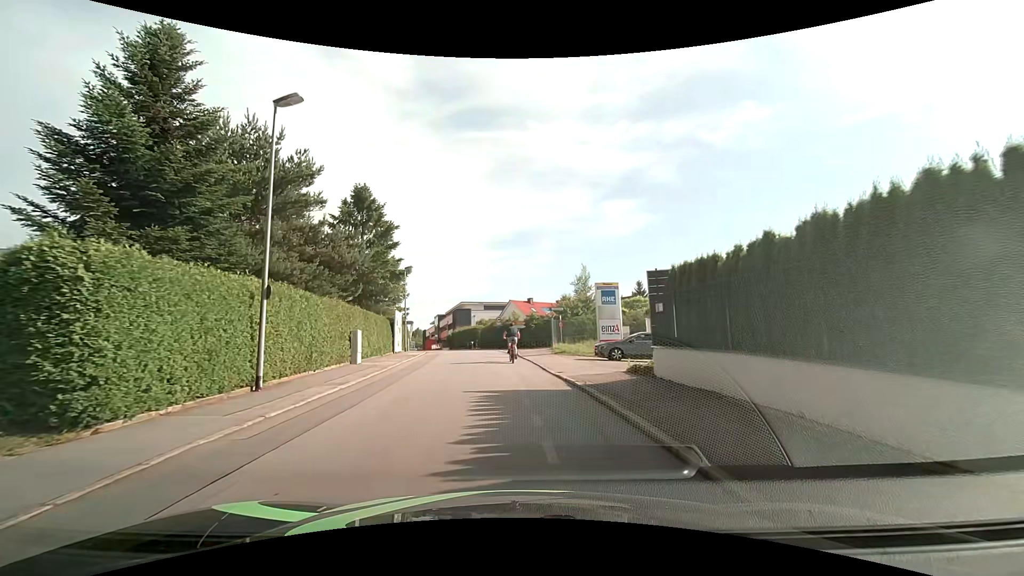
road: residential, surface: asphalt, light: Day
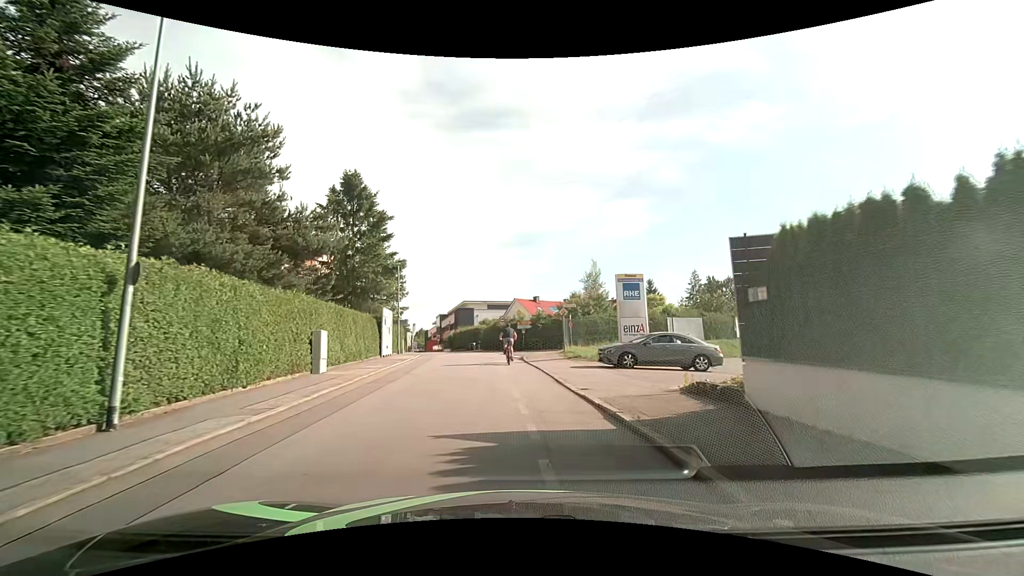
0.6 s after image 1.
(0.0, +4.8) m; 0°
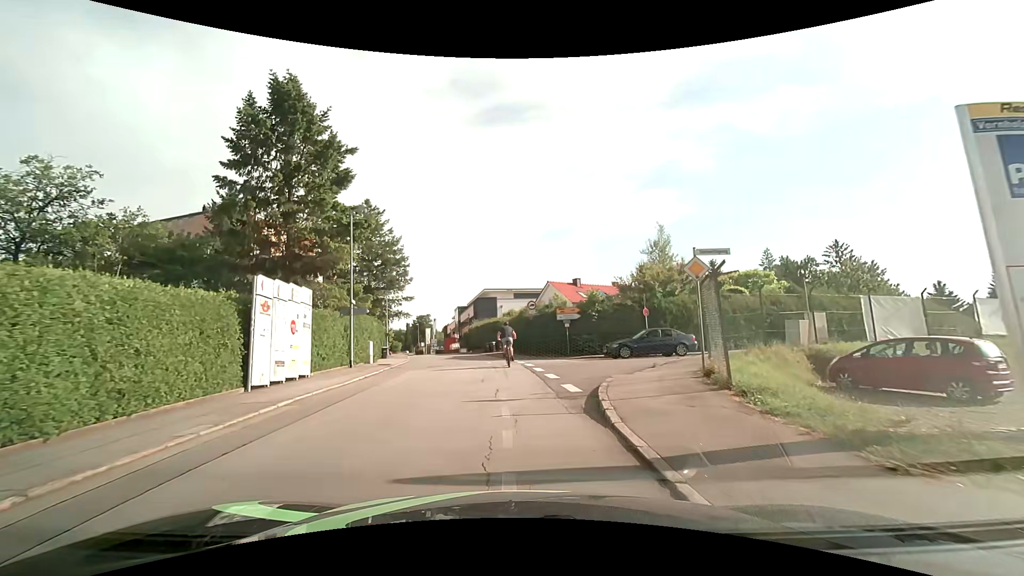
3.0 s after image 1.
(-0.5, +18.4) m; -5°
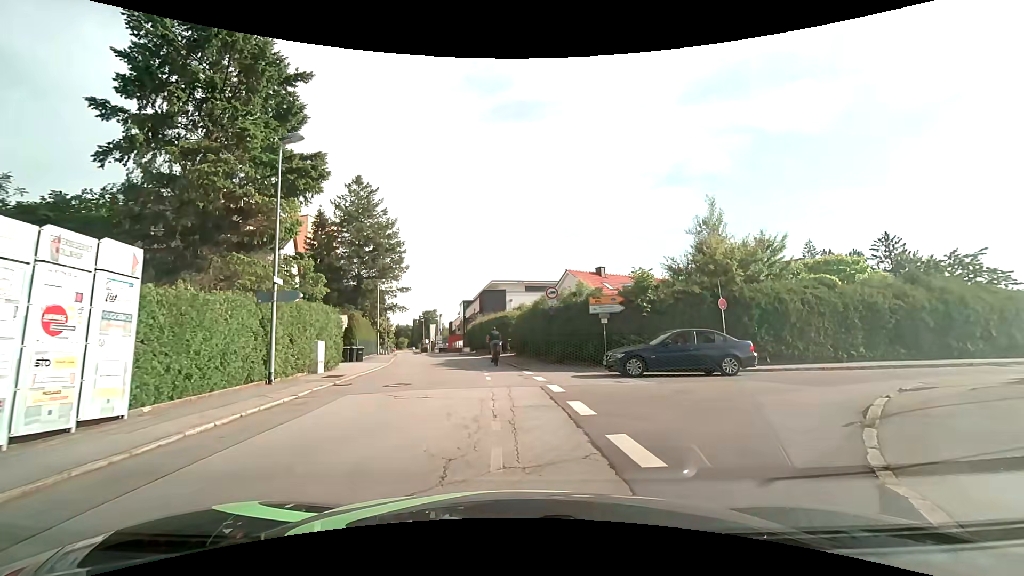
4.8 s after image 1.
(-0.1, +8.7) m; -1°
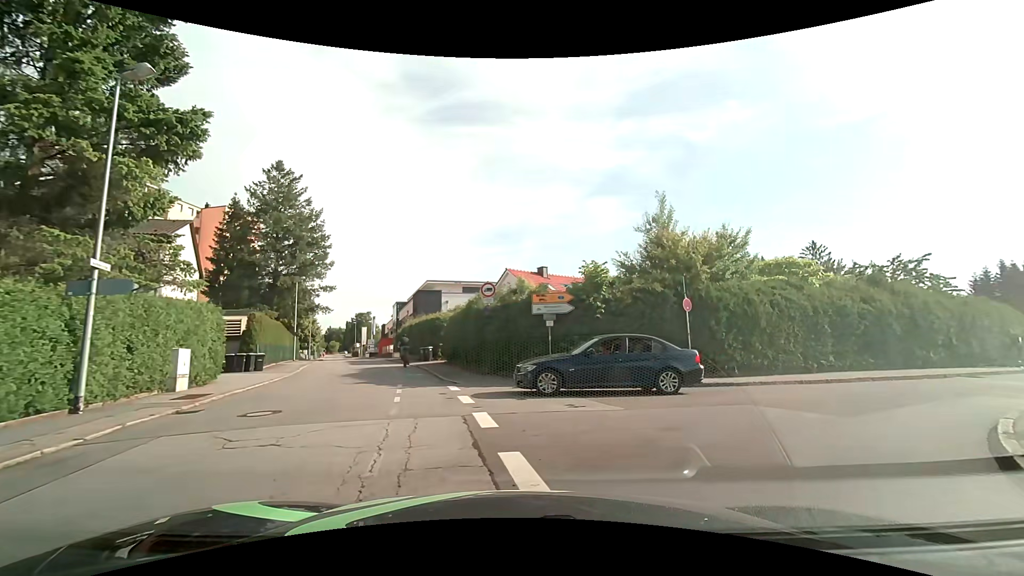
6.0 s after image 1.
(+0.2, +3.7) m; +6°
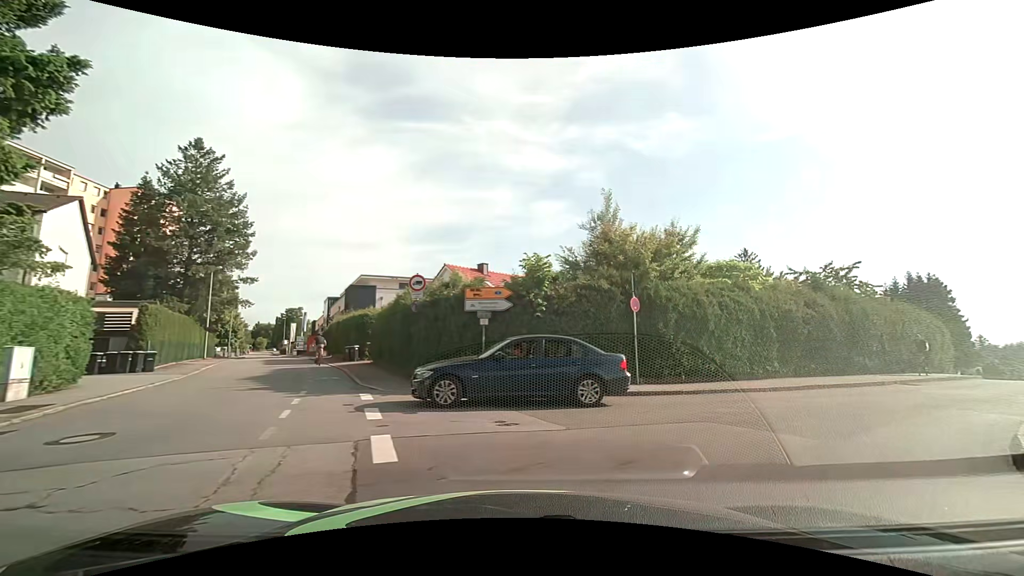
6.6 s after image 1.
(+0.1, +2.0) m; +6°
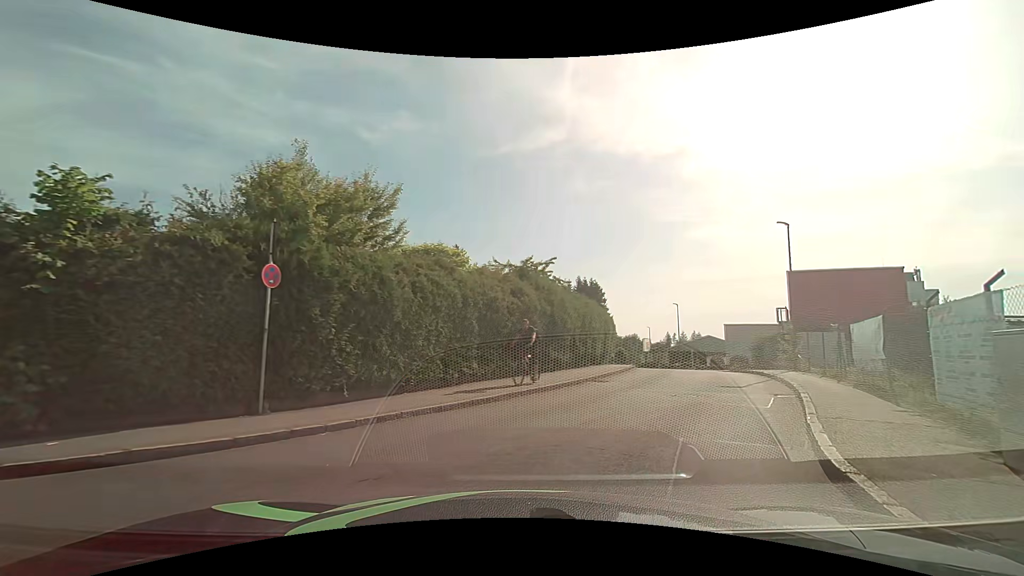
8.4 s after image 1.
(+1.8, +5.6) m; +34°
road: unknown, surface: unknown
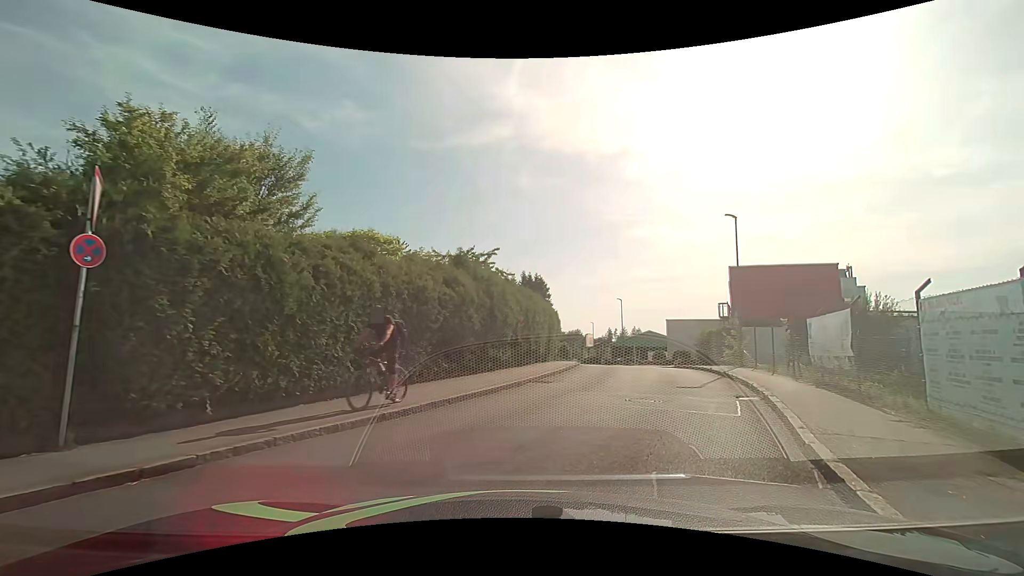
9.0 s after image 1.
(+0.1, +2.1) m; +5°
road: residential
